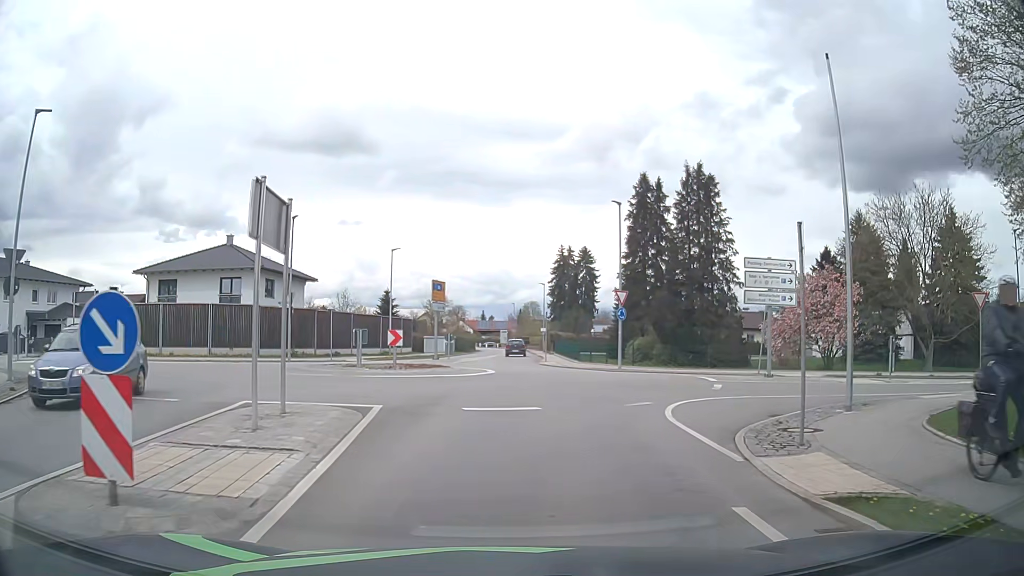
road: secondary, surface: asphalt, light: Day
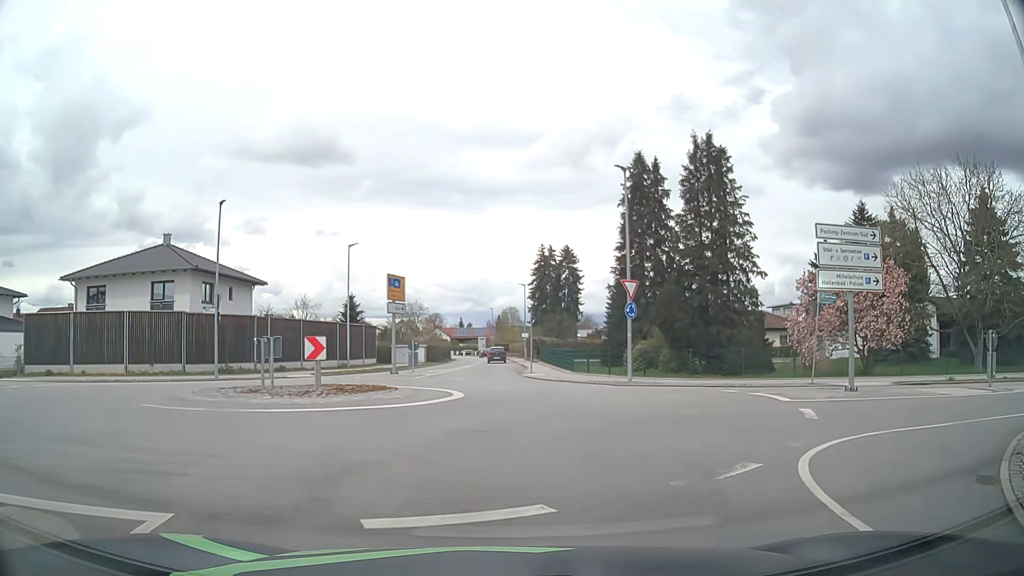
(+0.1, +7.4) m; +3°
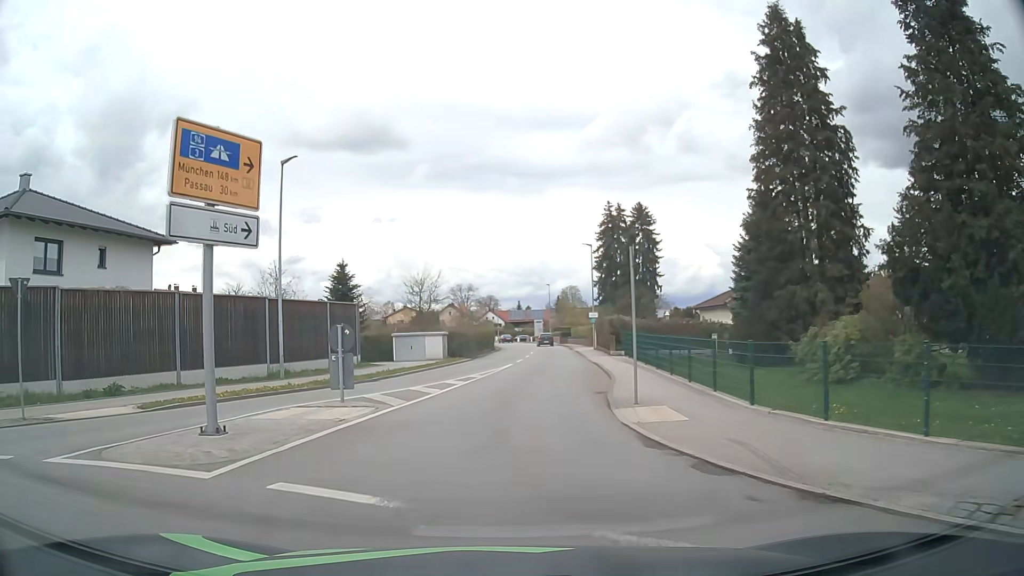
(-0.2, +20.9) m; -5°
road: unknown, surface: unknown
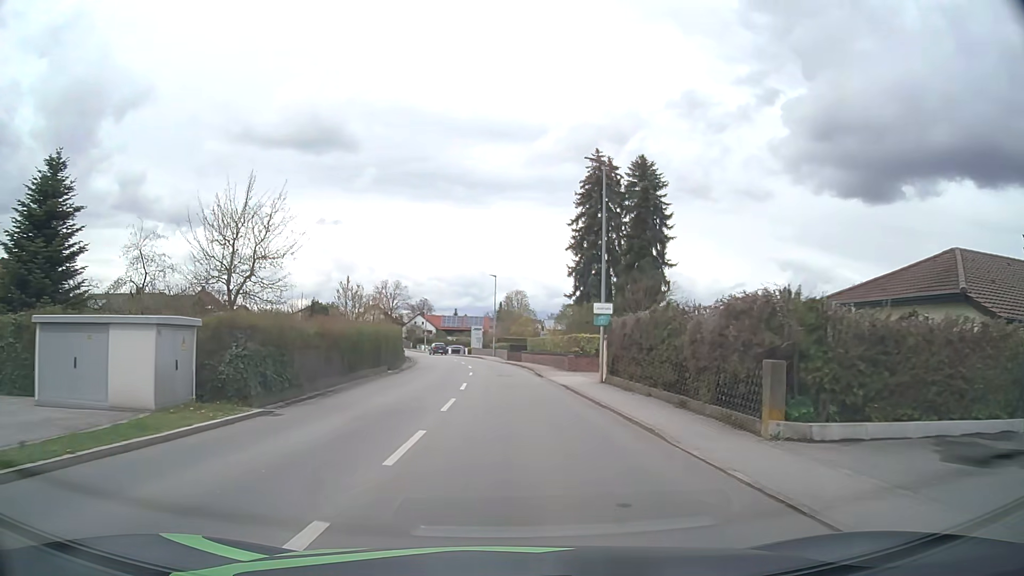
(+0.6, +28.6) m; +4°
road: secondary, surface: asphalt
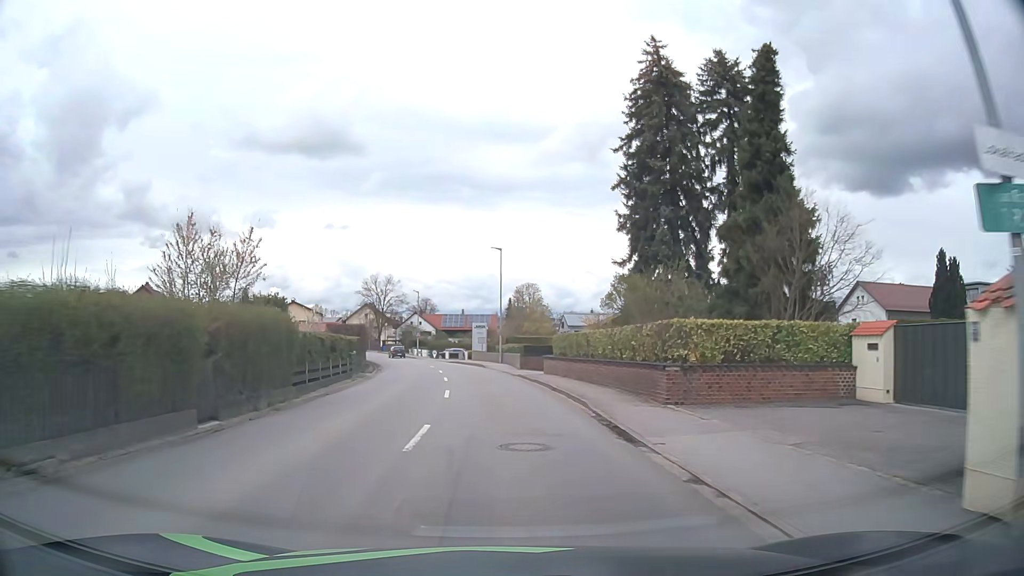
(+0.1, +20.5) m; 0°
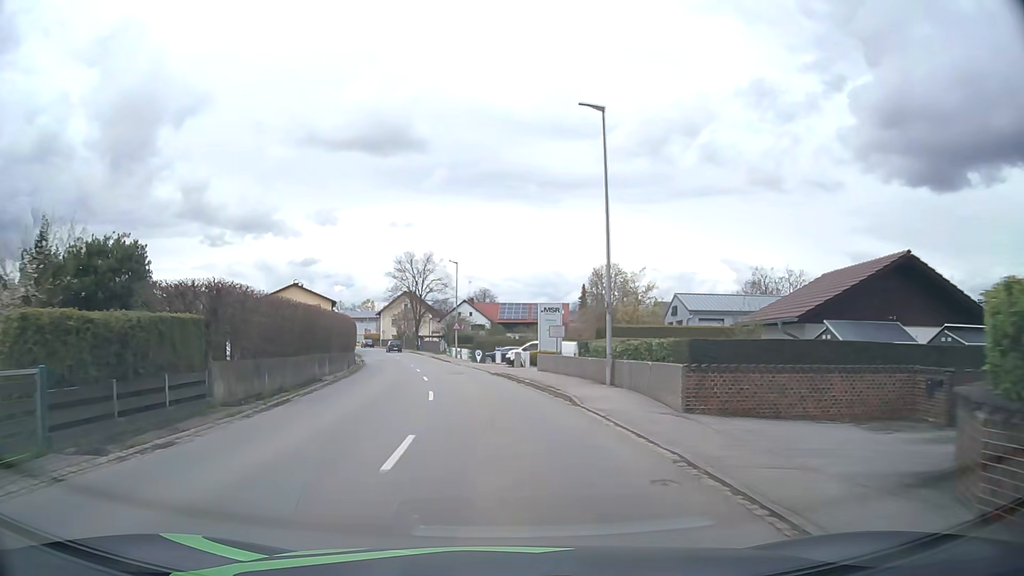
(-1.3, +28.9) m; -6°
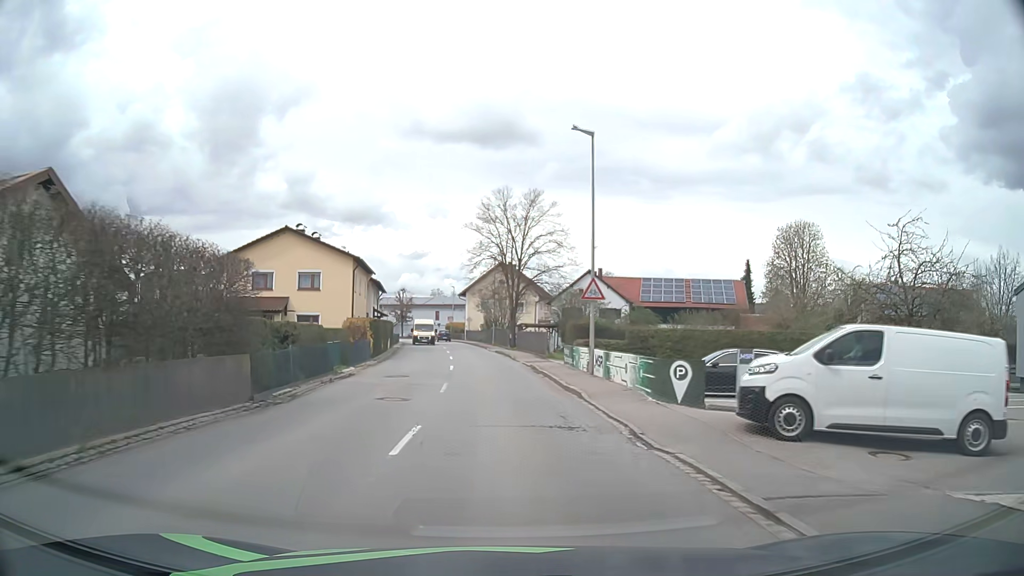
(-3.2, +35.9) m; -9°
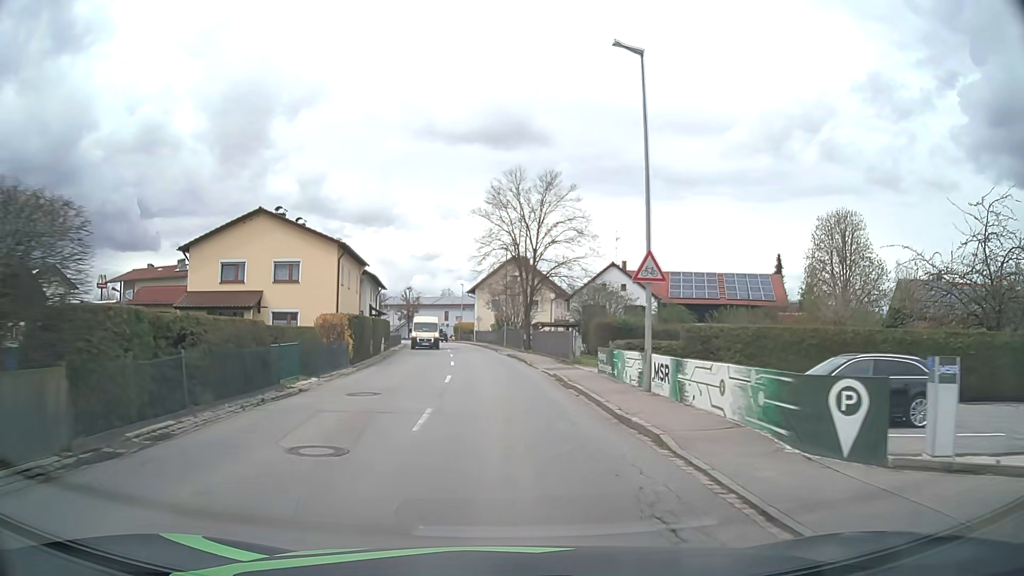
(-0.1, +7.1) m; -1°
(0, +10) (0, +20) (-1, +30) (-2, +40) (-3, +50) (-4, +60) (-6, +70) (-8, +79) (-11, +89) (-15, +98) m
